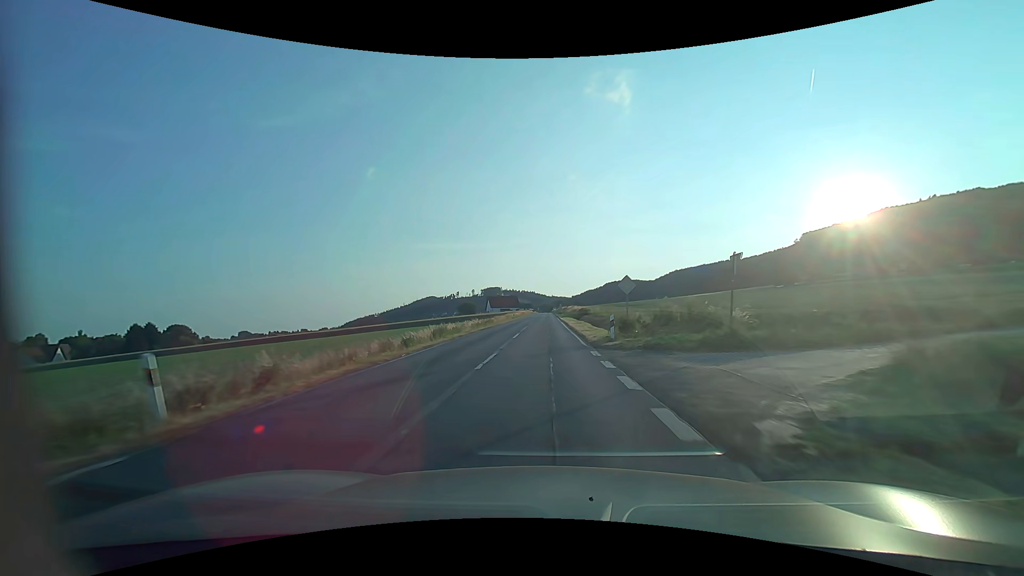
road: secondary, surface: asphalt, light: Day
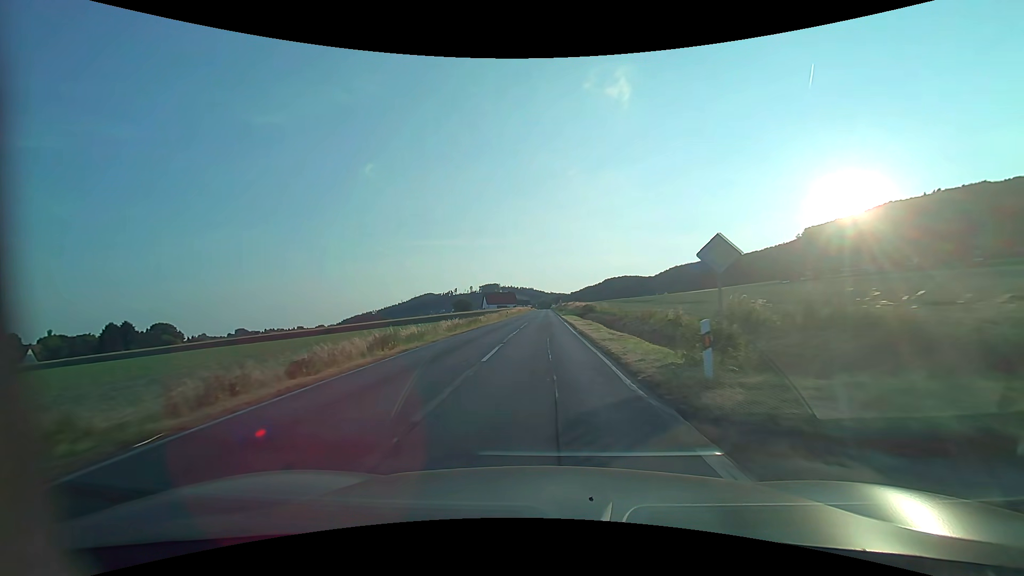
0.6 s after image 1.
(0.0, +11.1) m; 0°
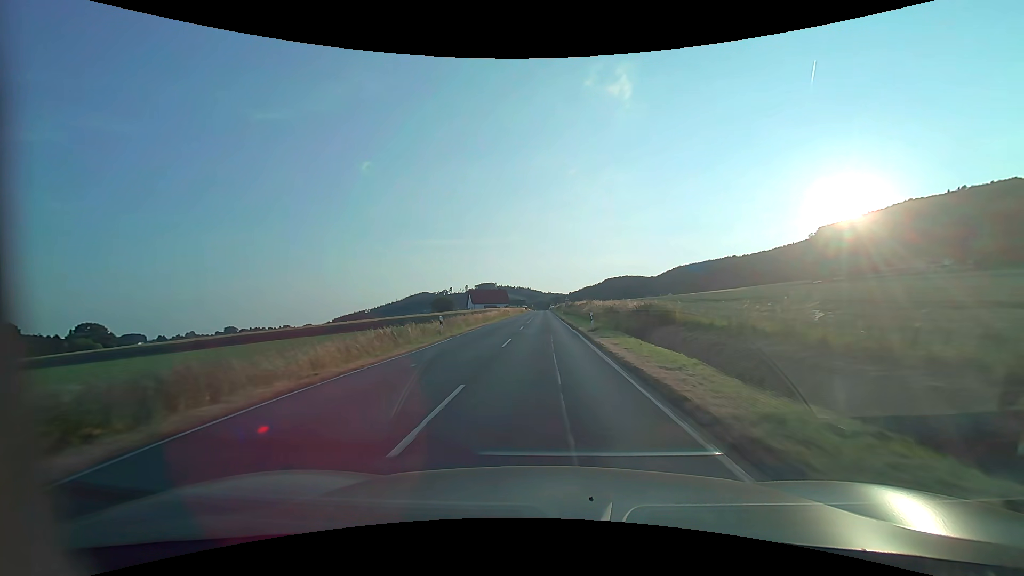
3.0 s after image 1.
(0.0, +43.6) m; +1°
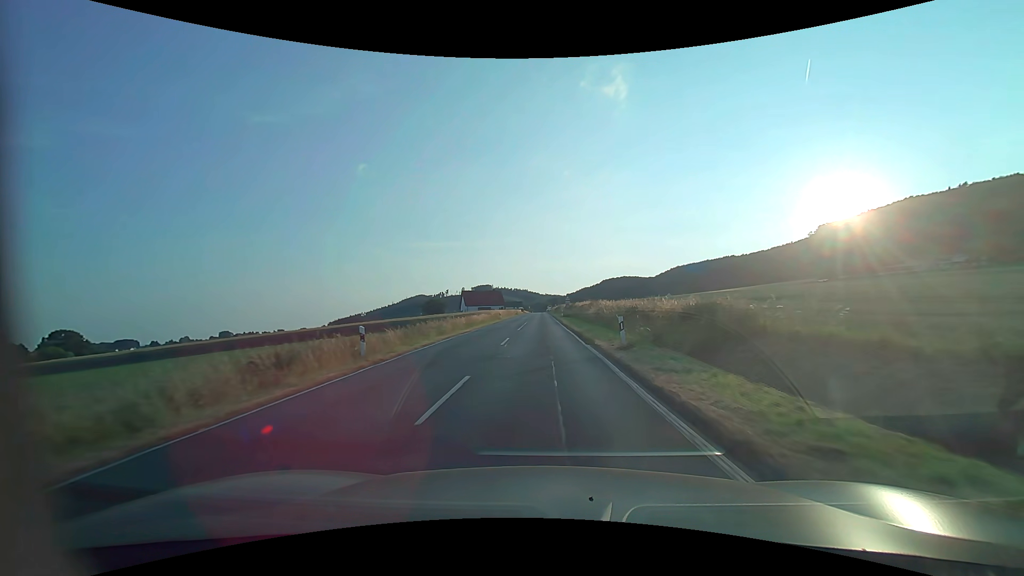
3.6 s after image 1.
(0.0, +10.8) m; 0°
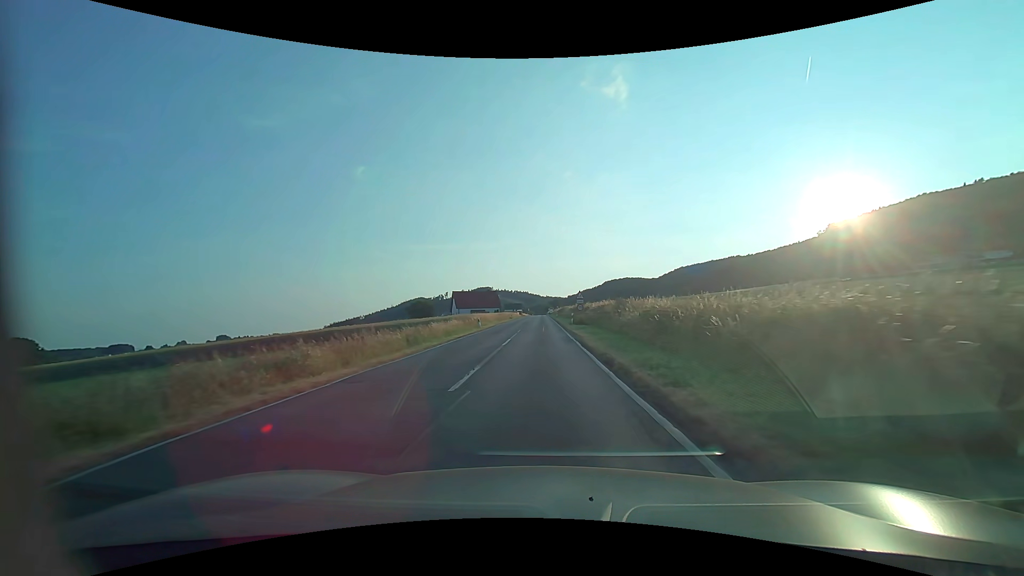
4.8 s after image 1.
(0.0, +21.6) m; 0°
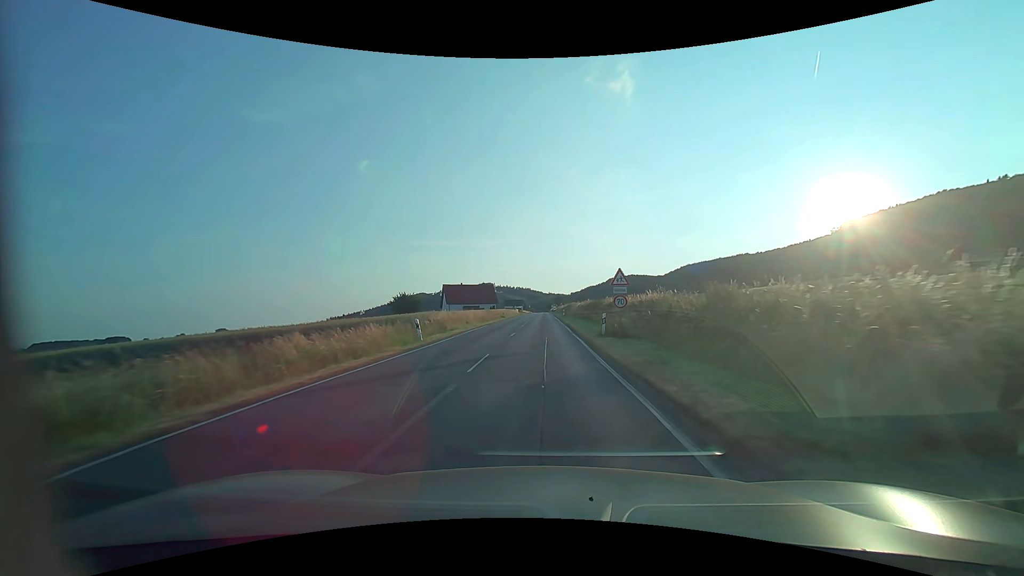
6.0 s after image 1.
(-0.1, +21.5) m; -1°
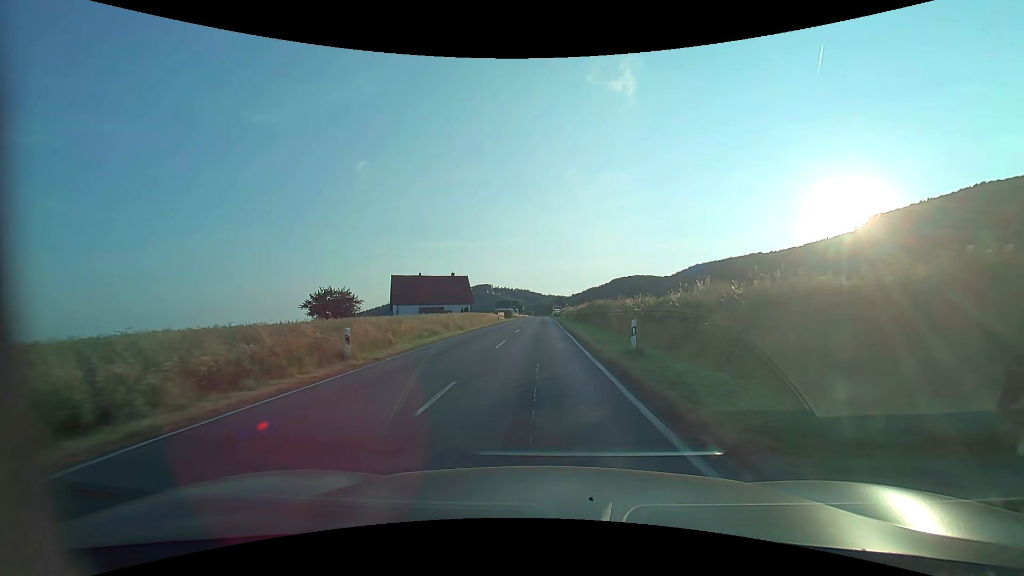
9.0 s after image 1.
(+0.2, +53.3) m; 0°
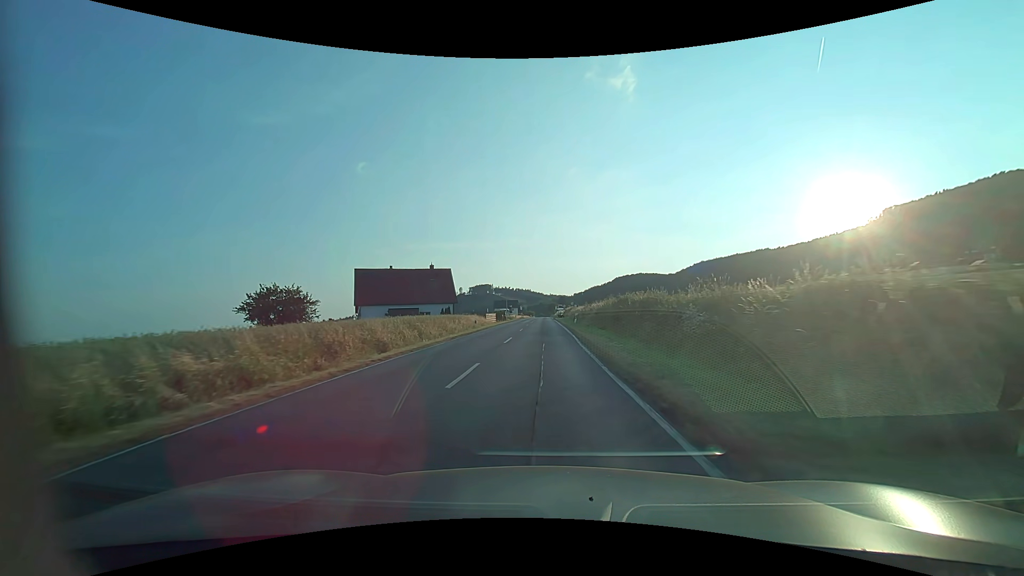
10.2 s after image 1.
(+0.1, +21.1) m; 0°
(0, +10) (0, +20) (0, +30) (0, +40) (0, +50) (0, +60) (0, +70) (0, +80) (0, +90) (0, +100) m
